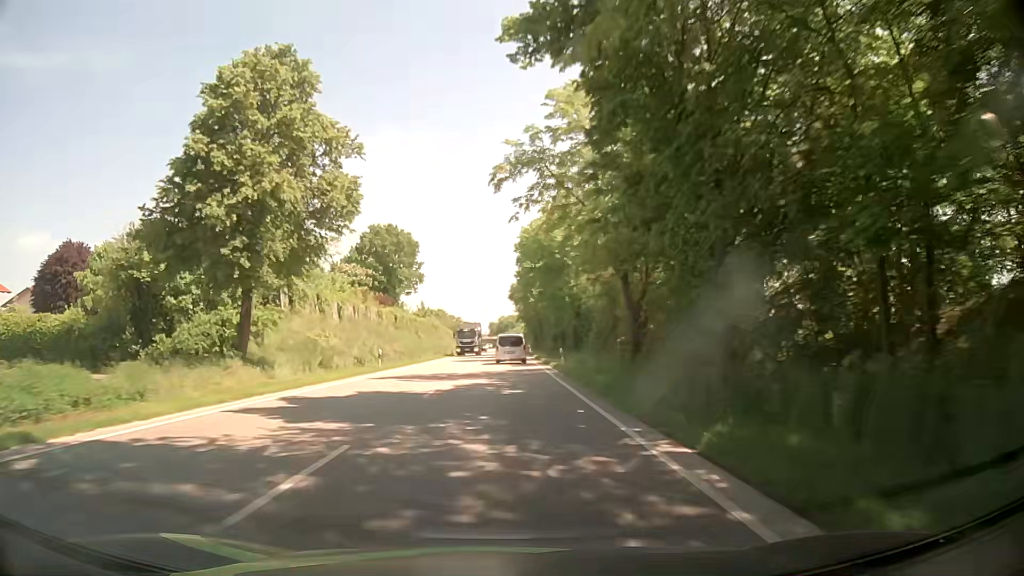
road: primary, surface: asphalt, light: Day
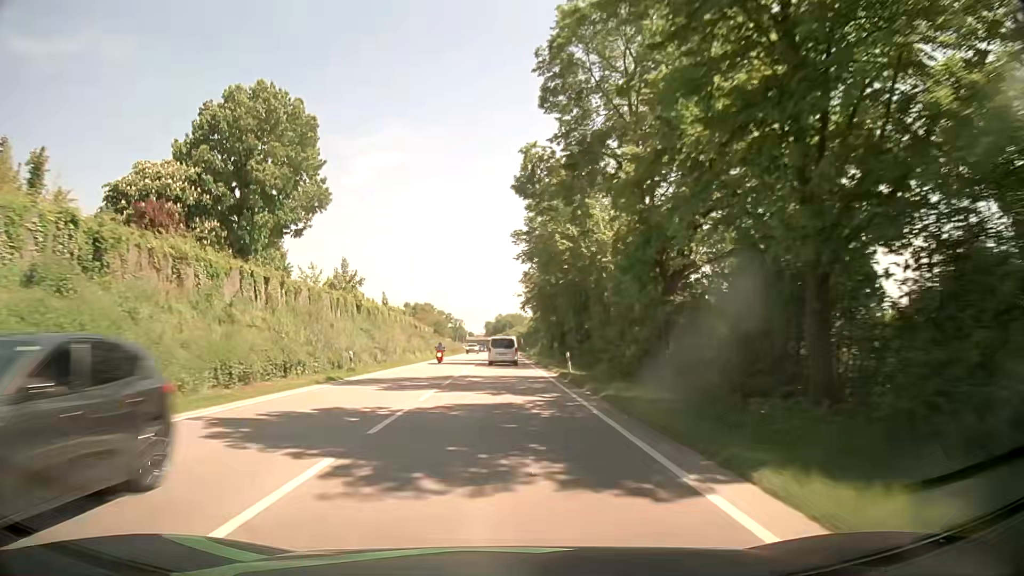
(-0.1, +54.4) m; 0°
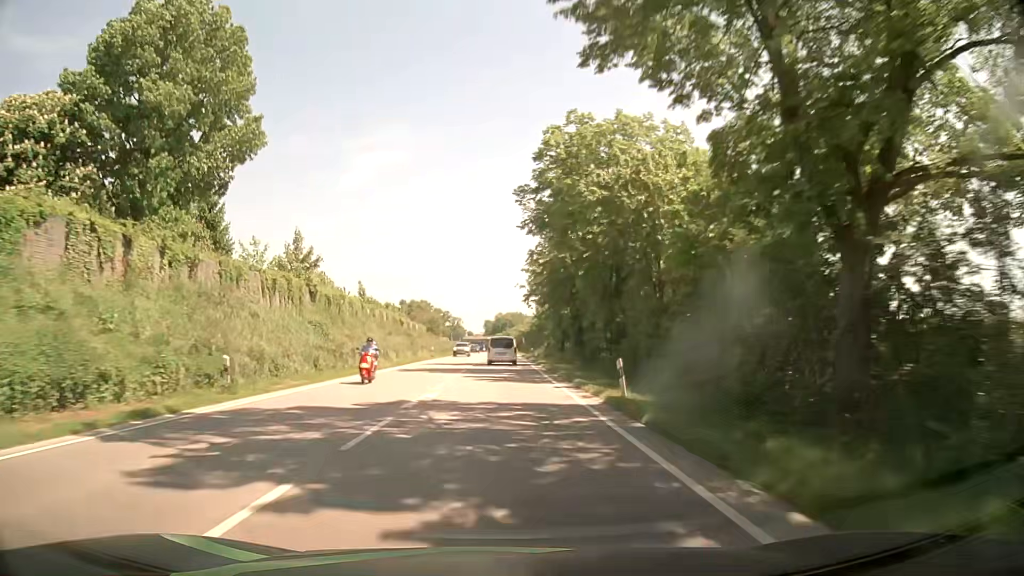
(-0.1, +13.8) m; 0°
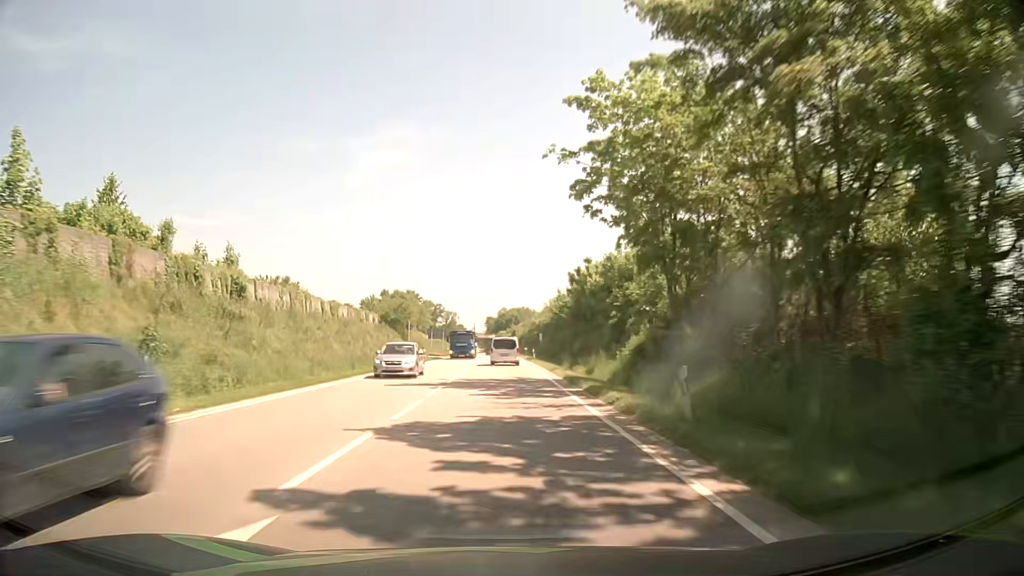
(-0.1, +55.8) m; 0°
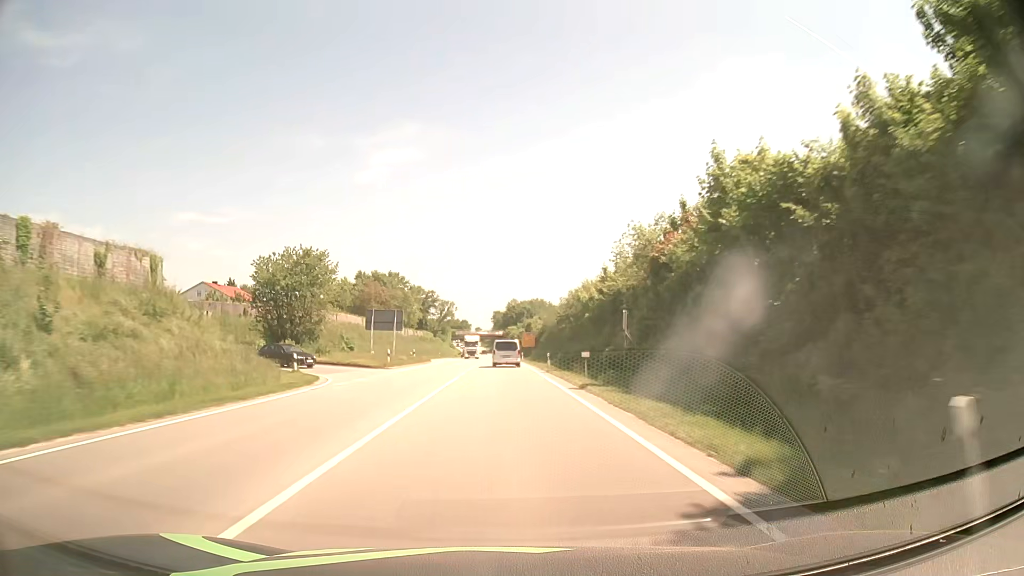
(-0.7, +57.3) m; -1°
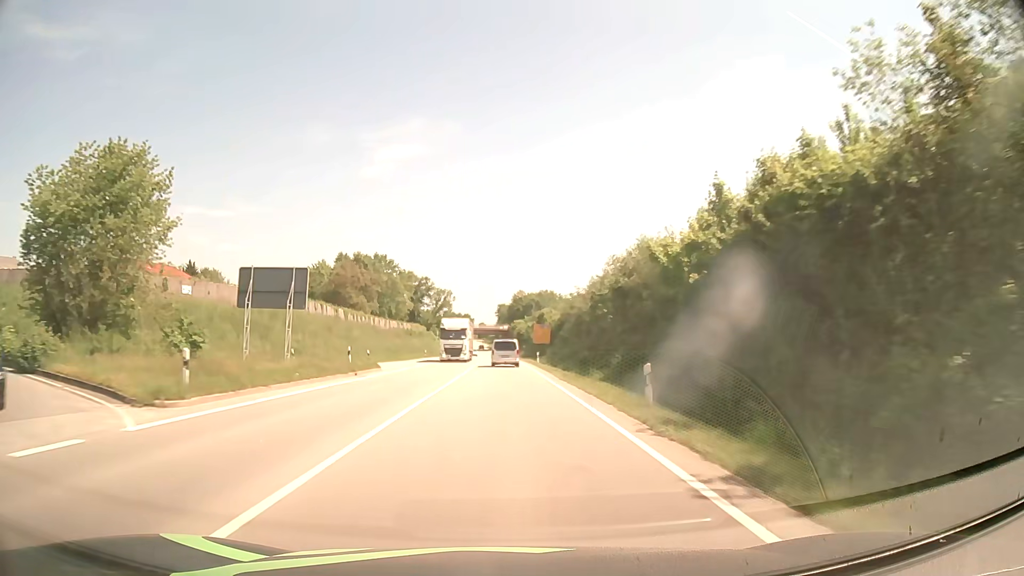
(0.0, +29.2) m; 0°
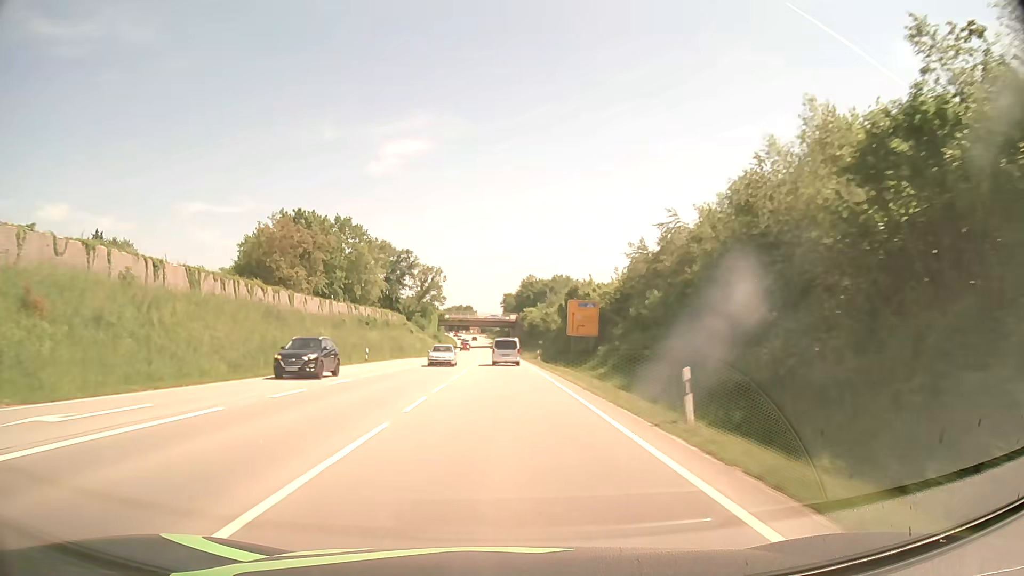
(-0.3, +44.2) m; 0°
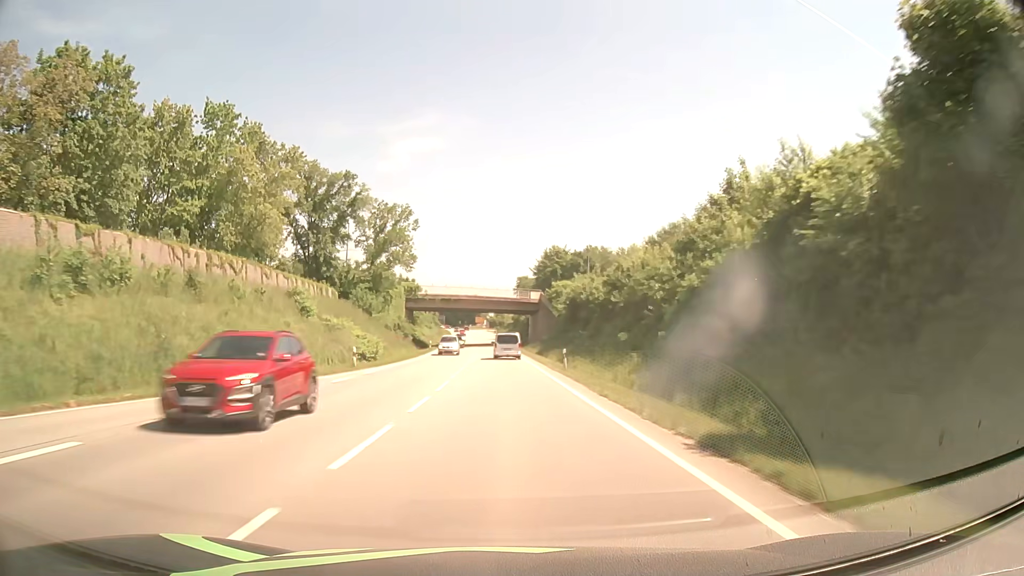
(-0.6, +59.8) m; -1°
(0, +10) (0, +20) (0, +30) (0, +40) (0, +50) (-1, +60) (-1, +70) (-1, +80) (-2, +90) (-2, +100) m
